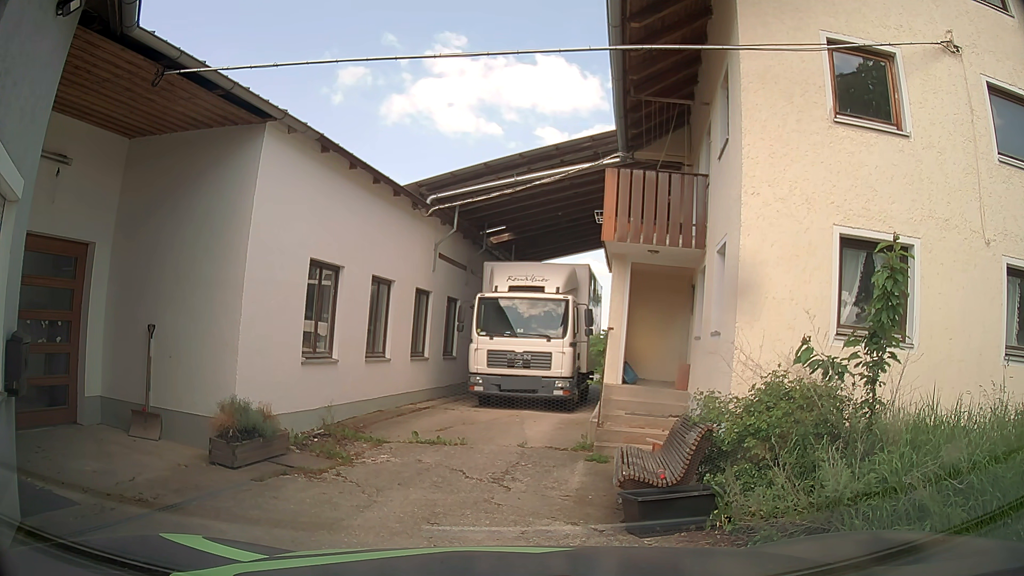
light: Day
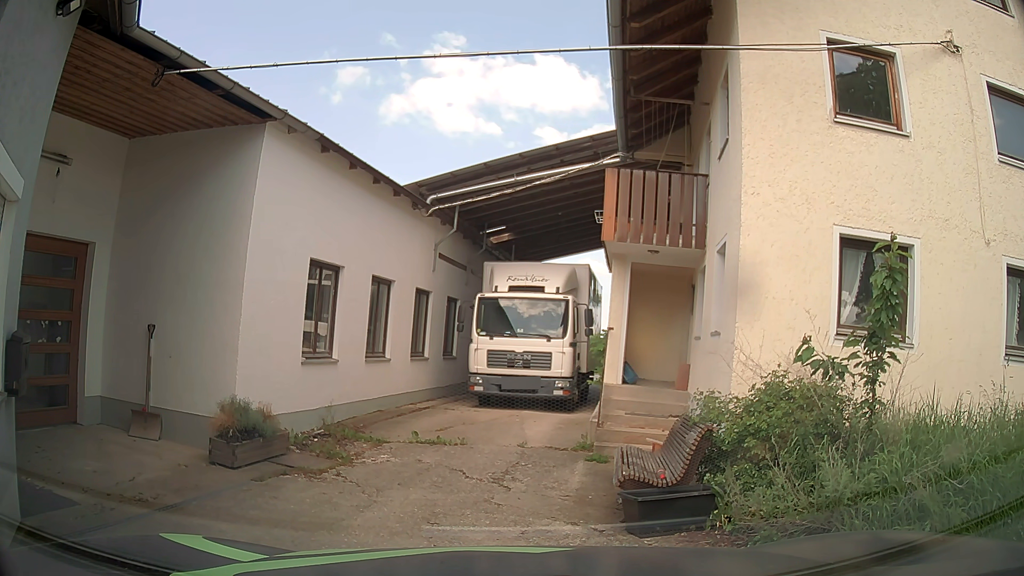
(0.0, 0.0) m; 0°
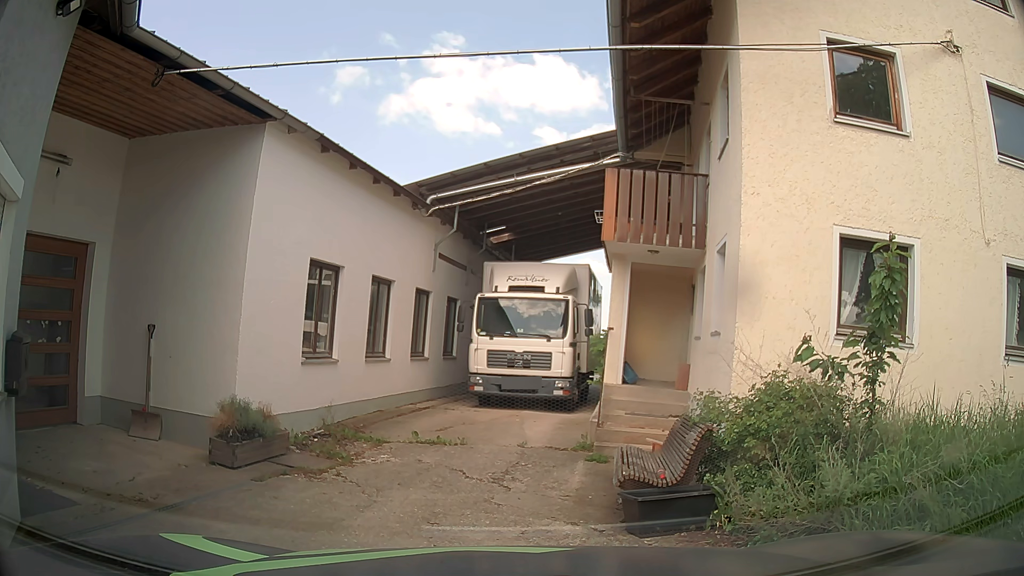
(0.0, 0.0) m; 0°
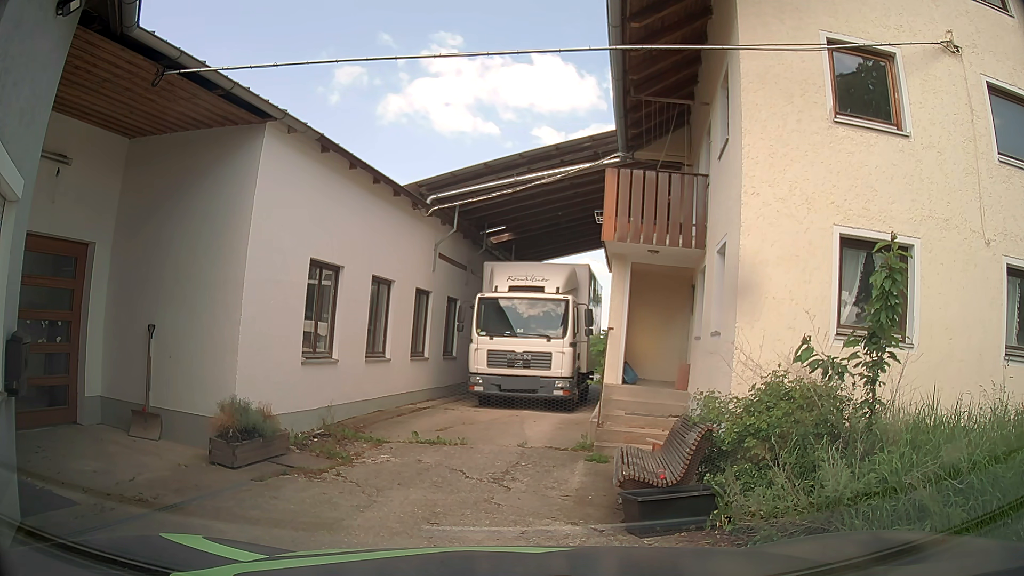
(0.0, 0.0) m; 0°
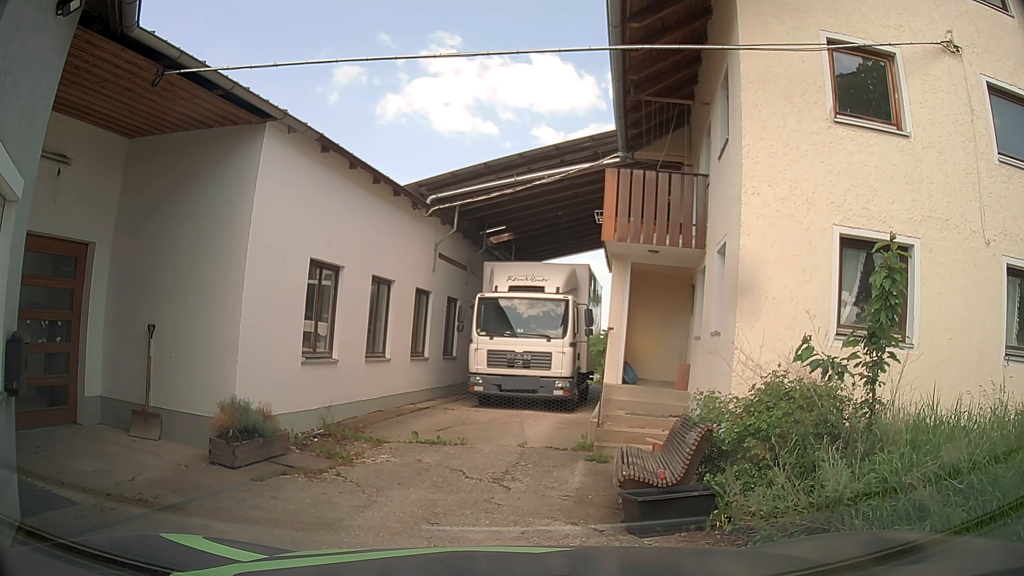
(0.0, 0.0) m; 0°
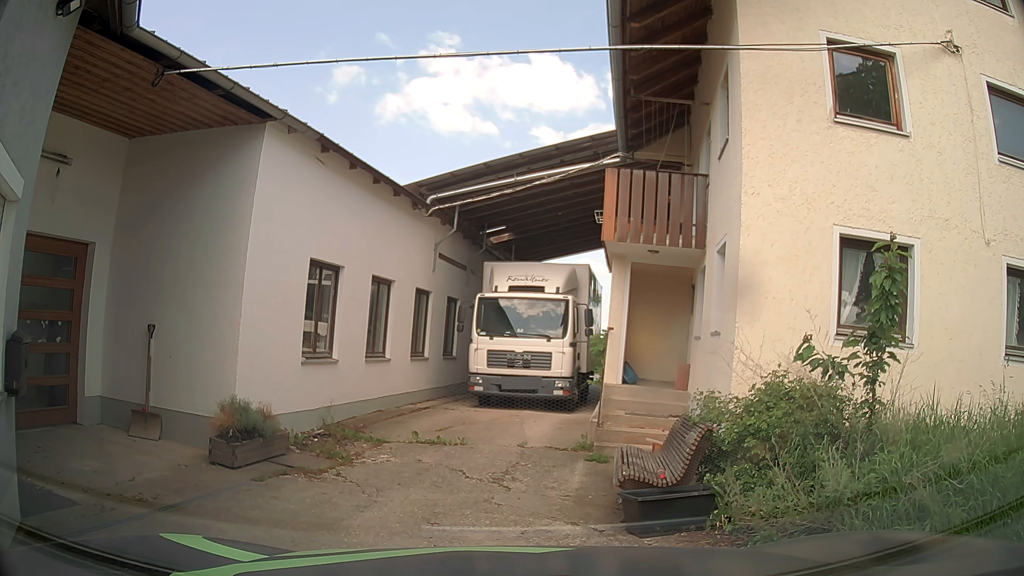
(0.0, 0.0) m; 0°
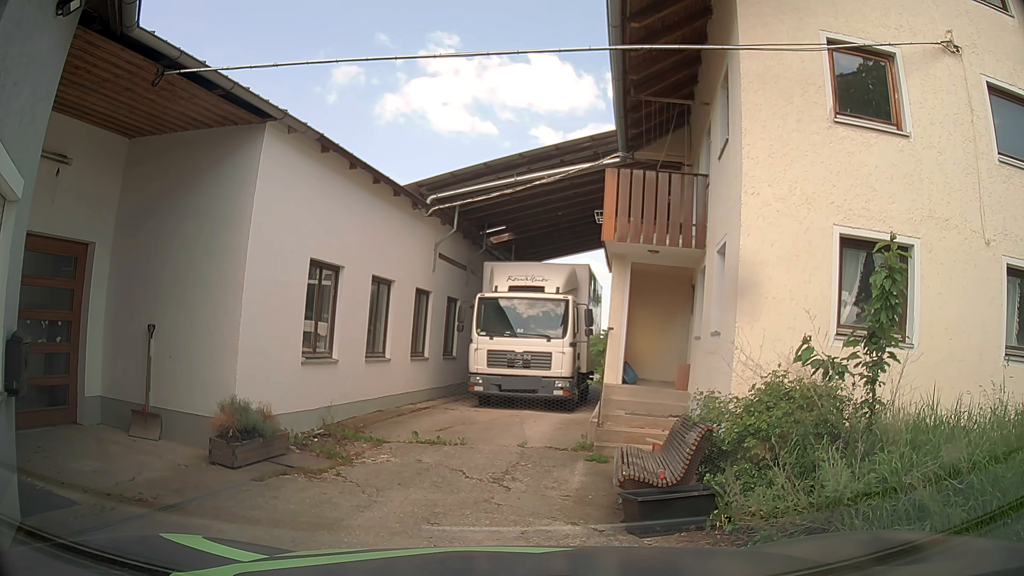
(0.0, 0.0) m; 0°
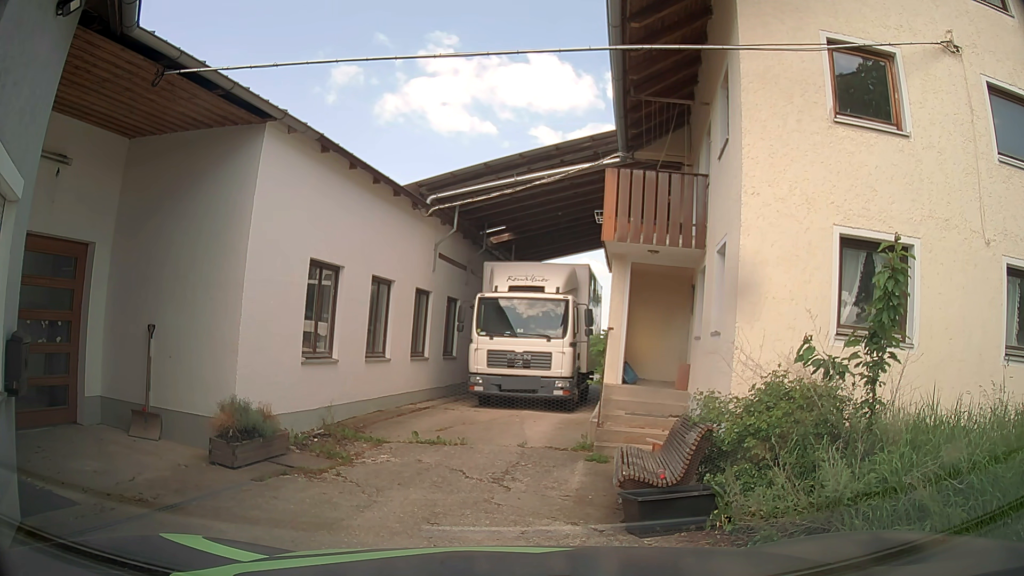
(0.0, 0.0) m; 0°
